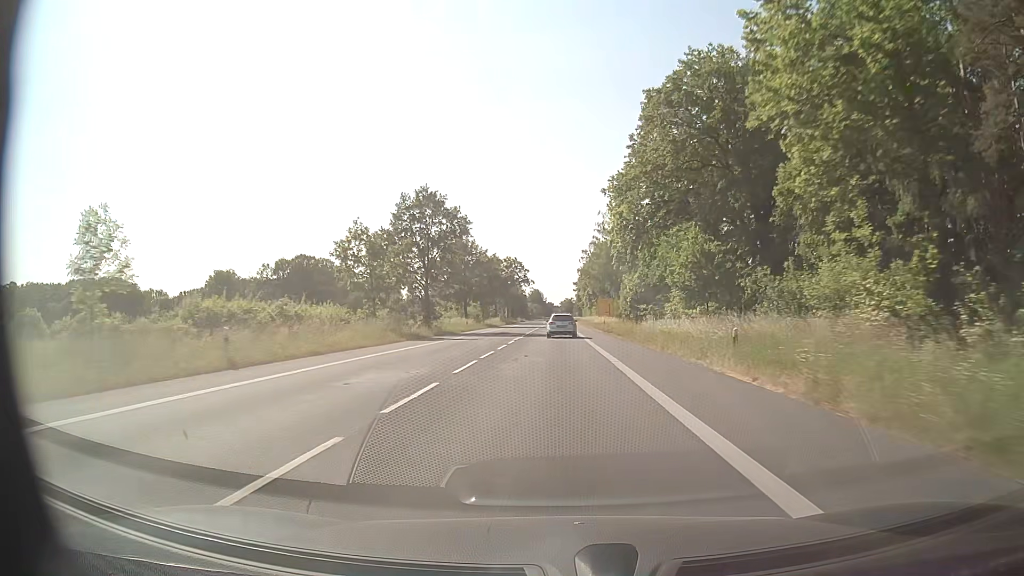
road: secondary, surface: asphalt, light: Day
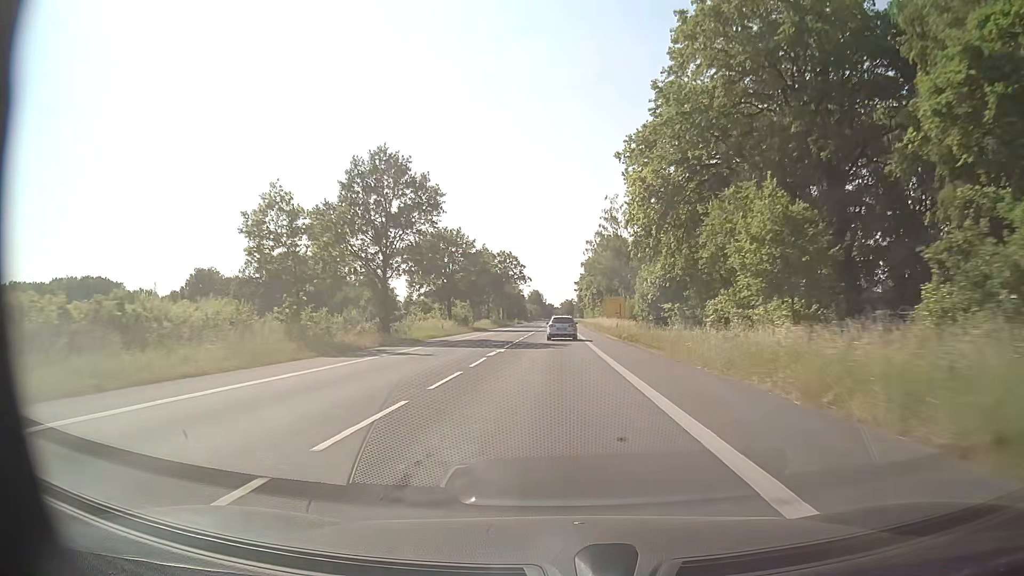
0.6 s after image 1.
(0.0, +14.4) m; 0°
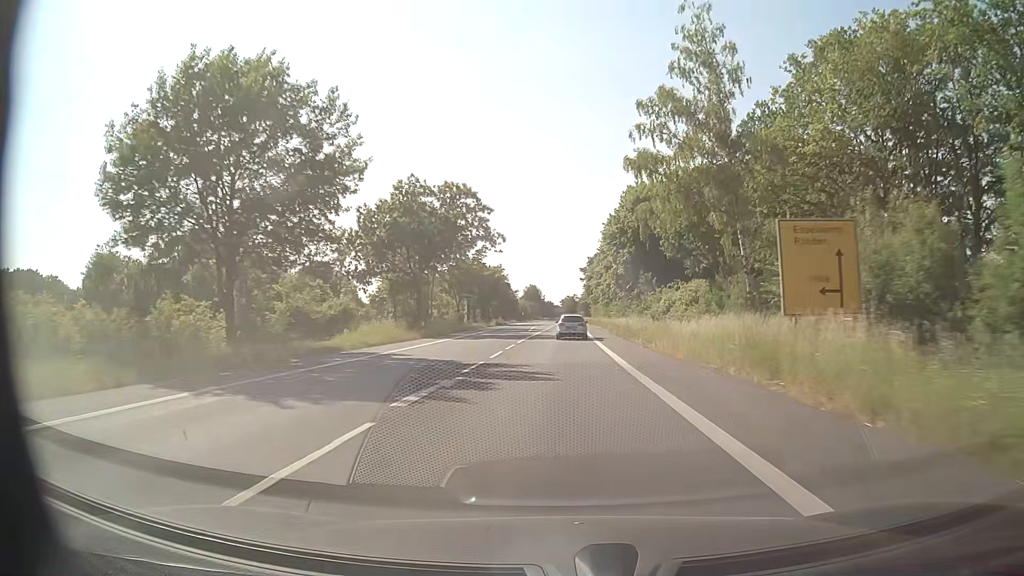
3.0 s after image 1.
(0.0, +56.1) m; 0°
(0, +10) (0, +20) (0, +30) (0, +40) (0, +50) (0, +60) (+1, +70) (+1, +80) (+1, +90) (+1, +100) m
